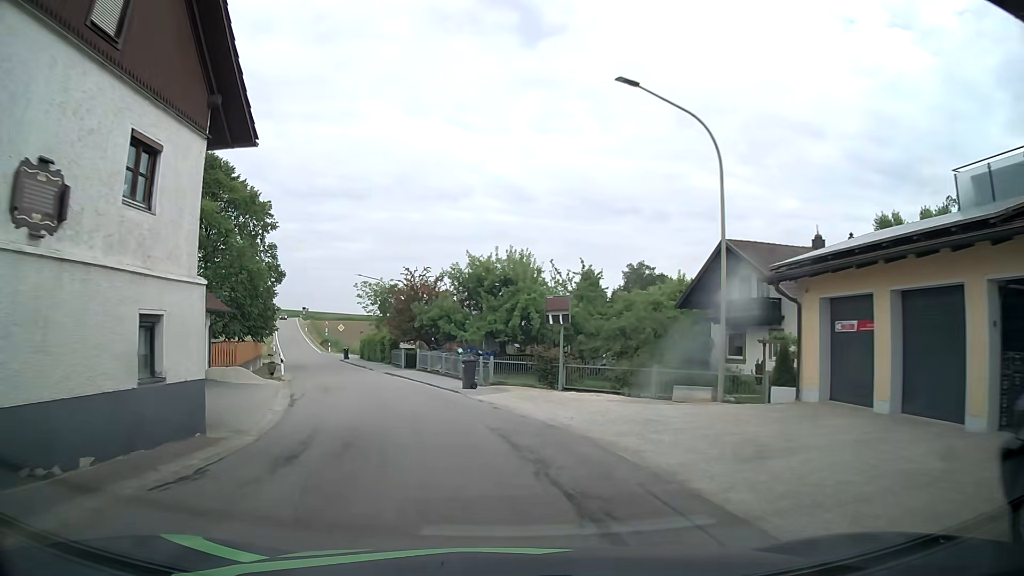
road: tertiary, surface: asphalt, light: Day
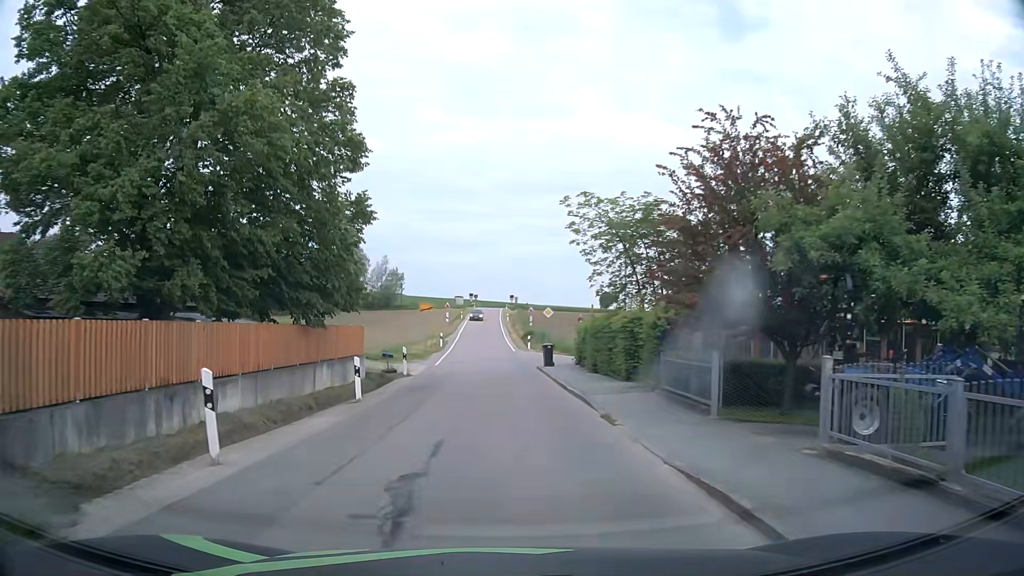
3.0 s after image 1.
(-4.7, +26.2) m; -19°
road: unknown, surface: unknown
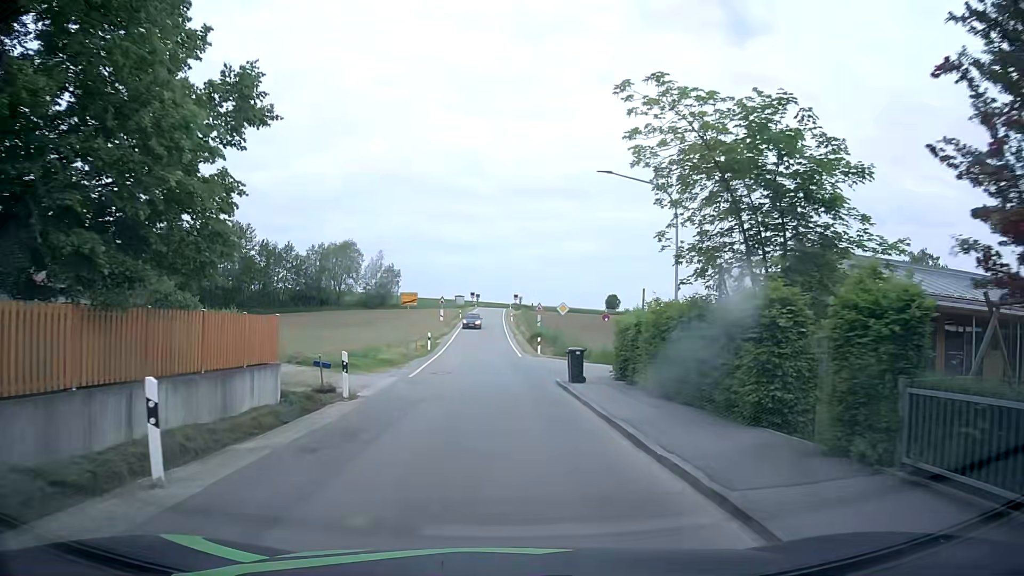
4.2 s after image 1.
(0.0, +9.6) m; 0°
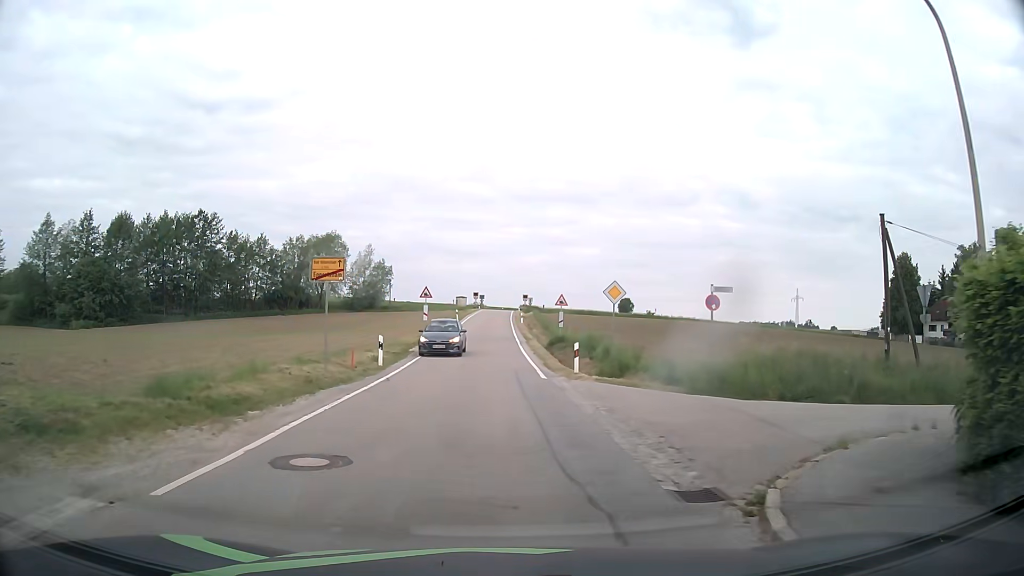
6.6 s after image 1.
(0.0, +16.7) m; 0°
